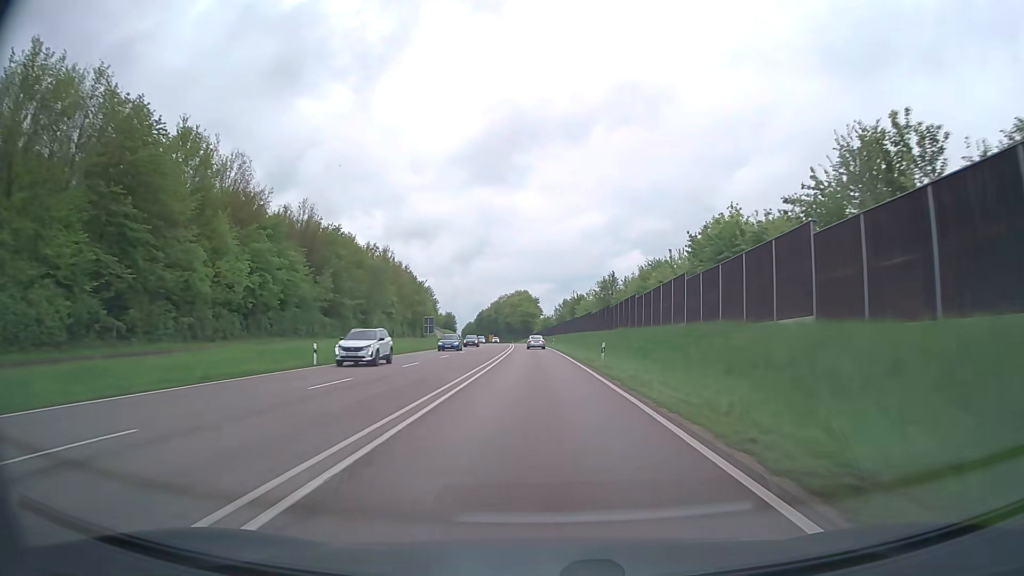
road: trunk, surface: asphalt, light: Day
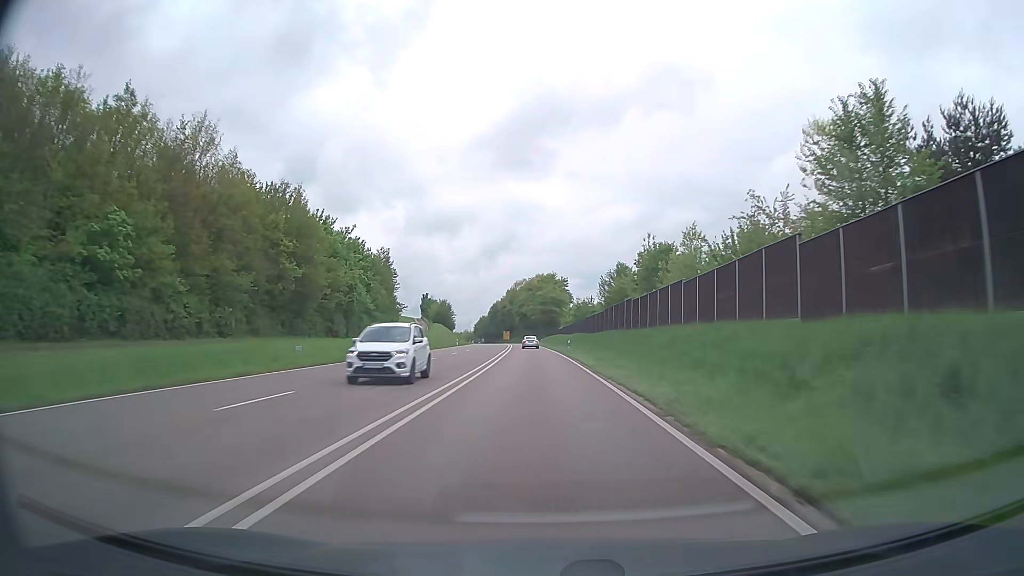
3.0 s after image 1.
(-1.3, +77.9) m; -2°
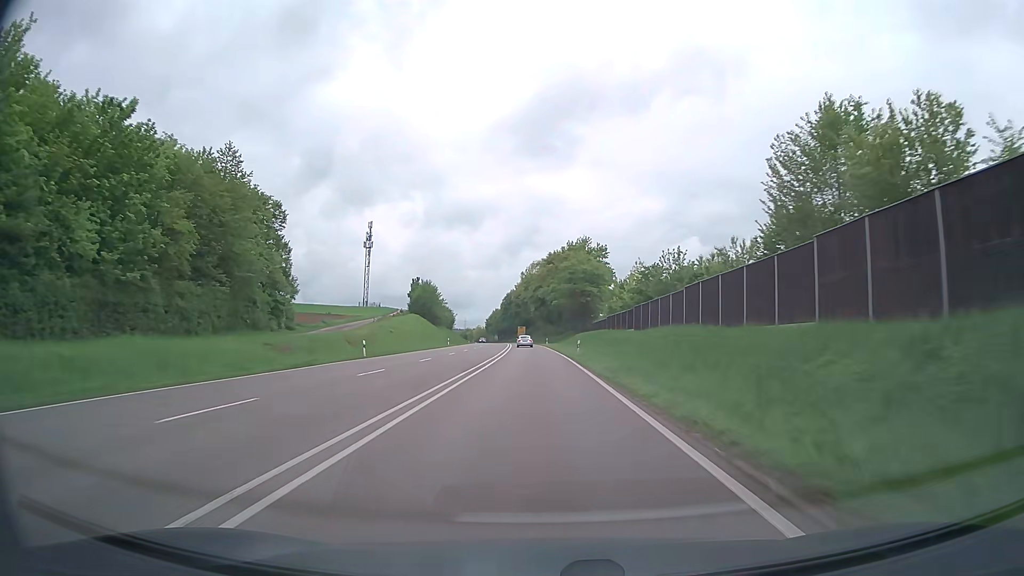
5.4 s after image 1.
(-1.0, +62.4) m; -2°
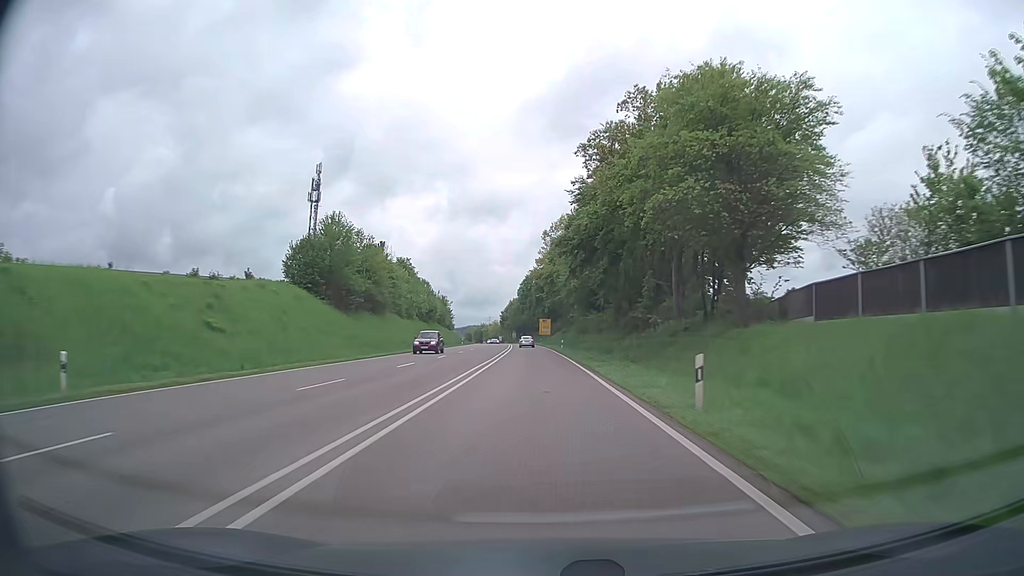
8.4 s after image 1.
(-1.7, +78.4) m; -2°
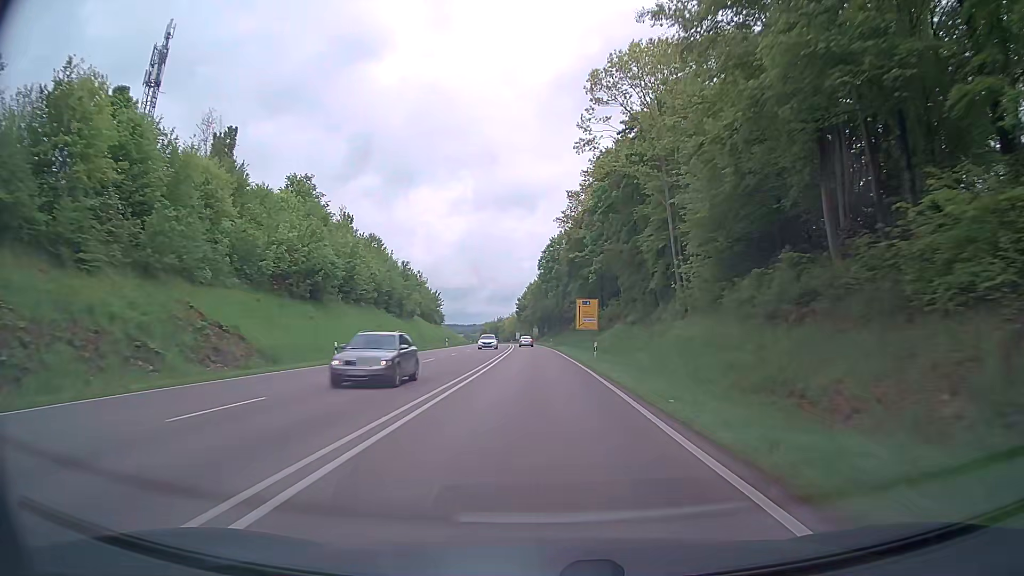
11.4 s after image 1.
(-1.6, +79.0) m; -2°
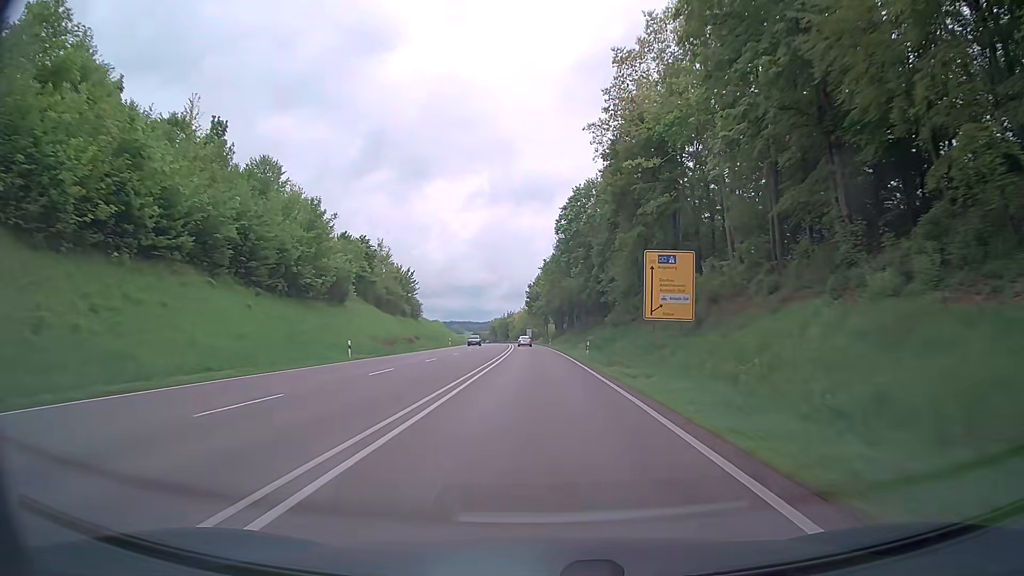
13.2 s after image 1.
(-0.5, +47.6) m; -1°
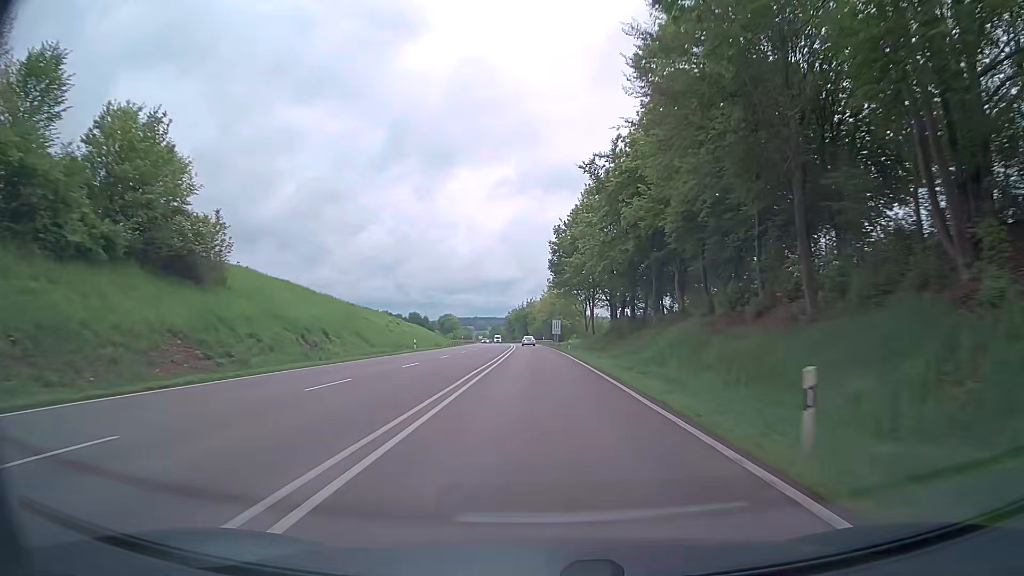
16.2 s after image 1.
(-1.4, +79.3) m; -2°
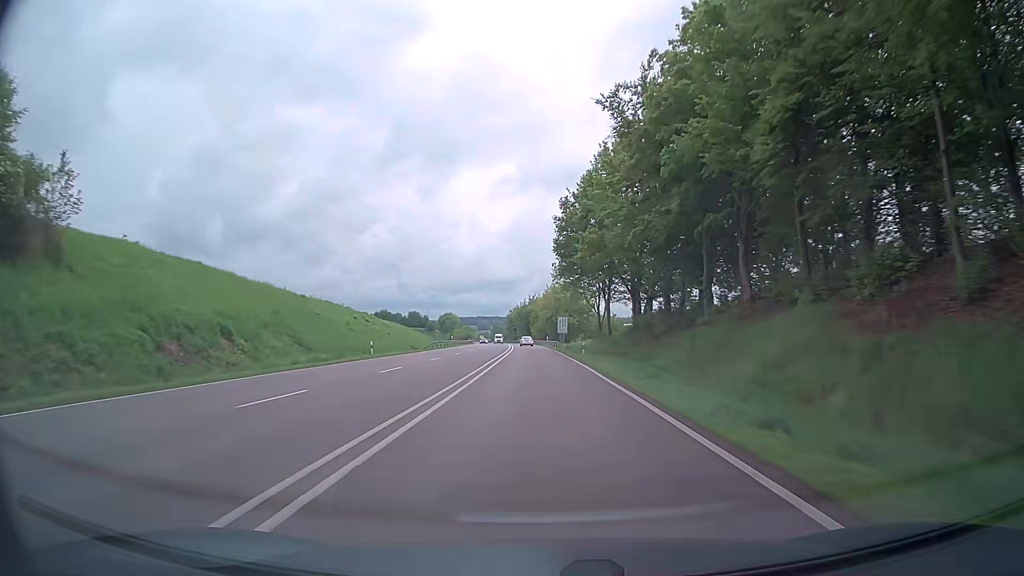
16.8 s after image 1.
(-0.1, +15.9) m; 0°
(0, +10) (0, +20) (0, +30) (0, +40) (-1, +50) (-1, +60) (-1, +70) (-2, +80) (-2, +90) (-2, +100) m
